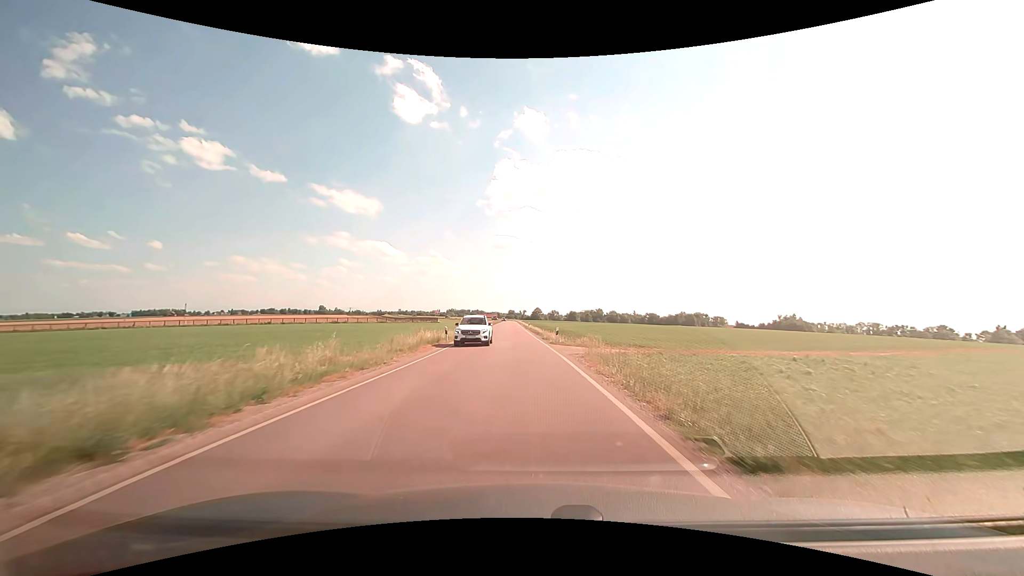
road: secondary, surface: asphalt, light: Day
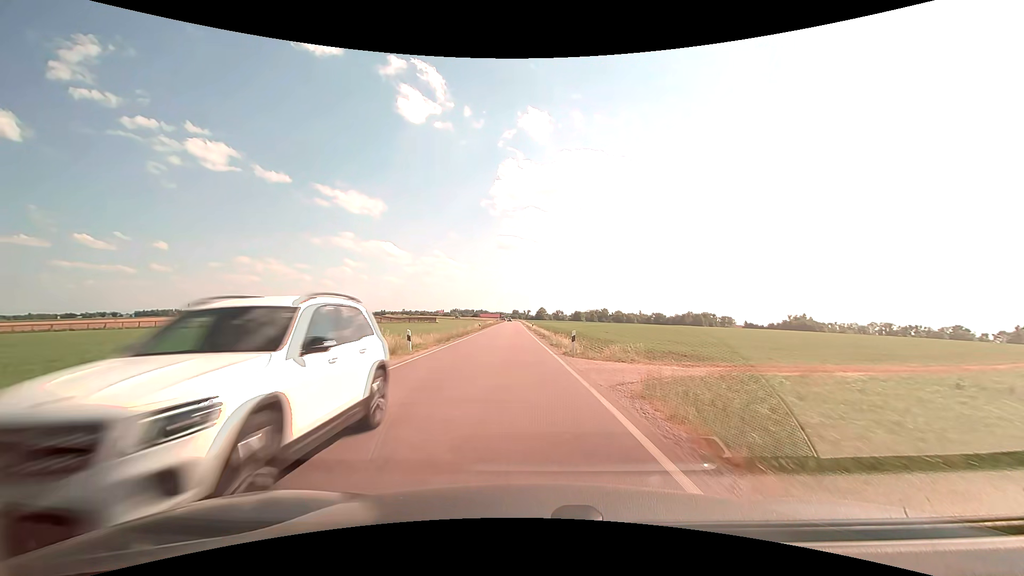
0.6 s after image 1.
(0.0, +9.9) m; 0°
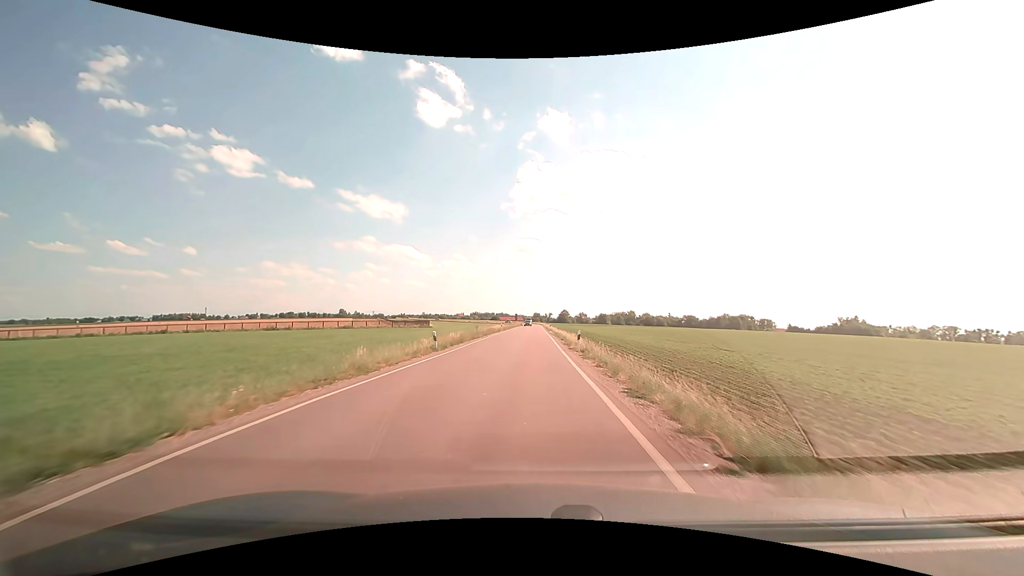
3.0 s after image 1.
(-1.3, +39.8) m; -3°
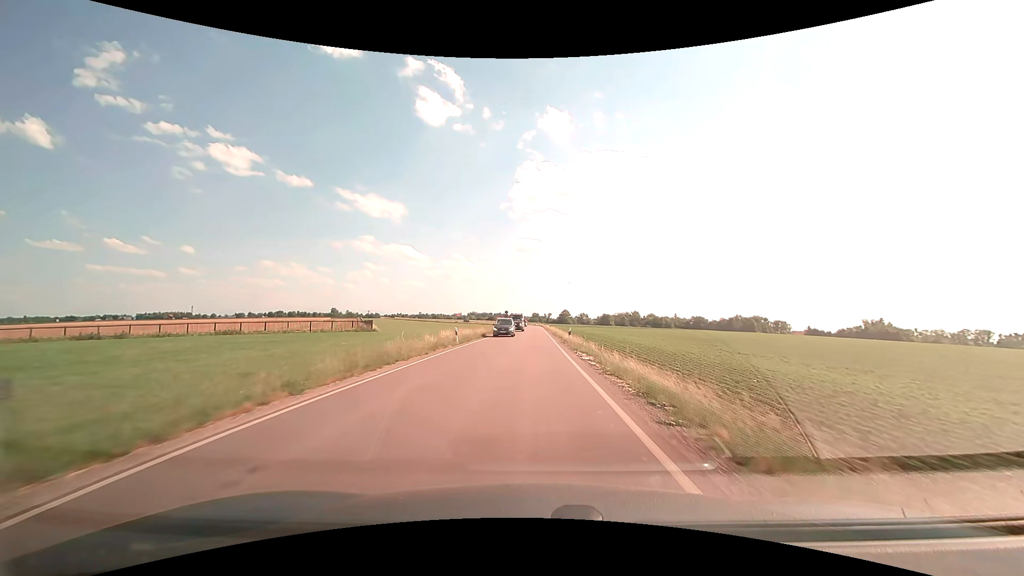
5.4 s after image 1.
(0.0, +40.3) m; 0°
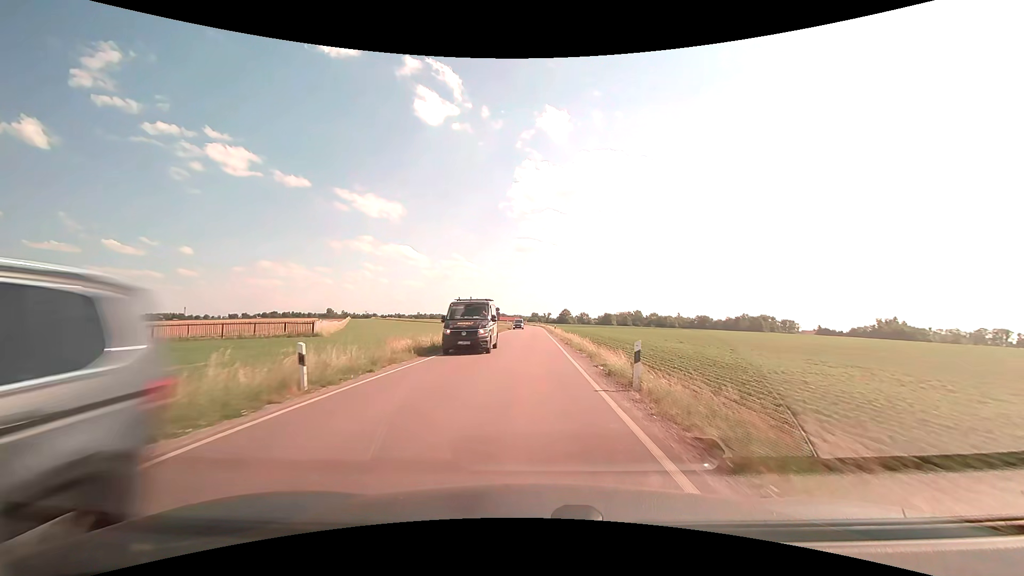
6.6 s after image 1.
(0.0, +20.0) m; 0°
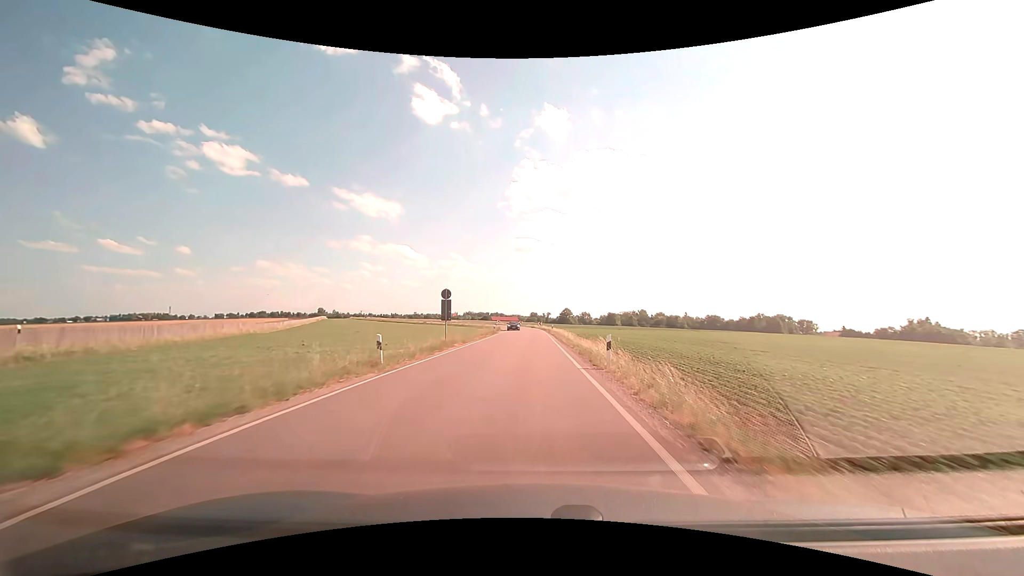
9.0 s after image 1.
(0.0, +39.6) m; 0°
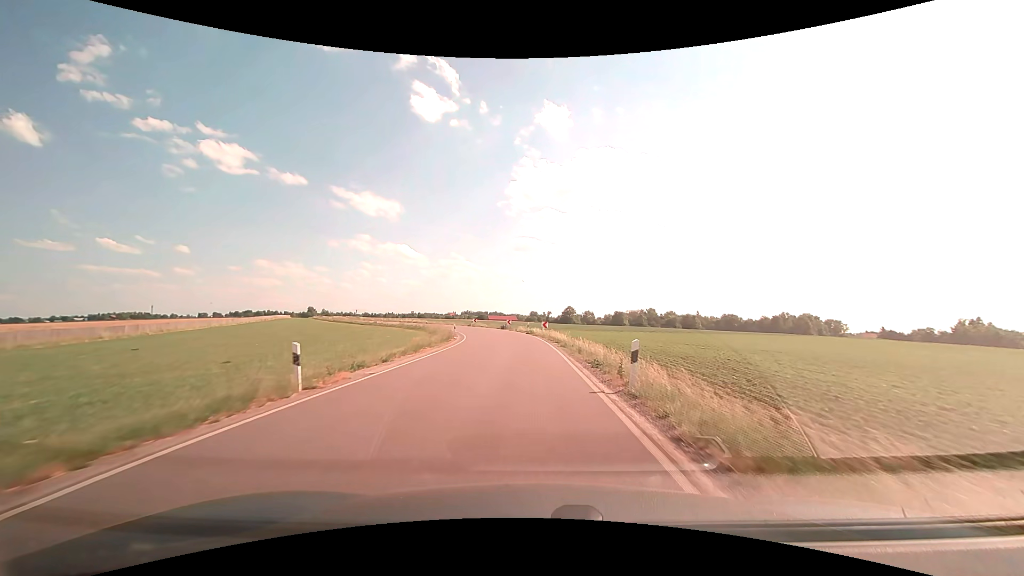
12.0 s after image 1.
(+0.2, +48.9) m; 0°
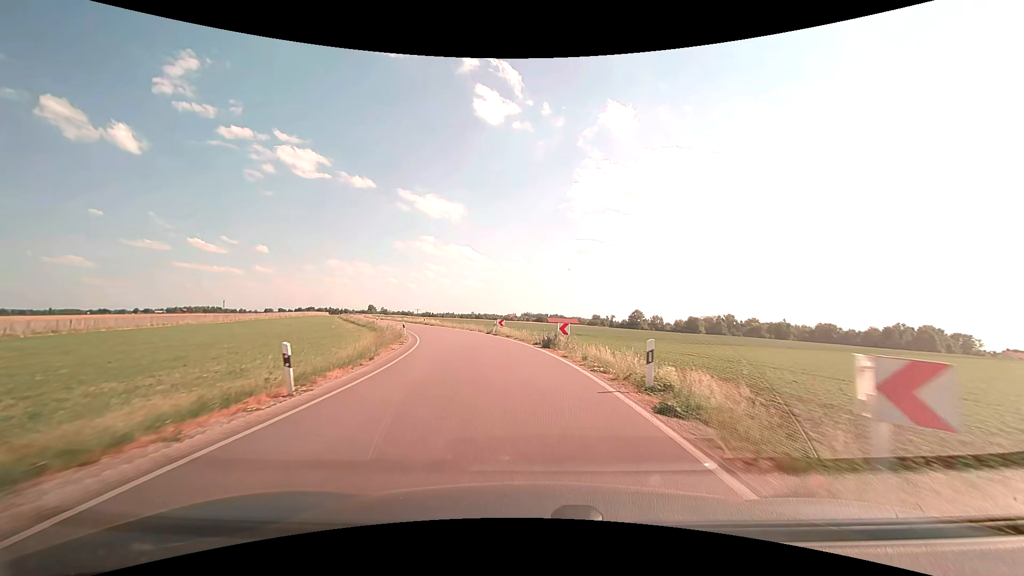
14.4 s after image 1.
(-1.4, +36.8) m; -7°
(0, +10) (-1, +20) (-3, +30) (-5, +40) (-8, +49) (-12, +58) (-16, +67) (-20, +77) (-25, +86) (-29, +95) m
